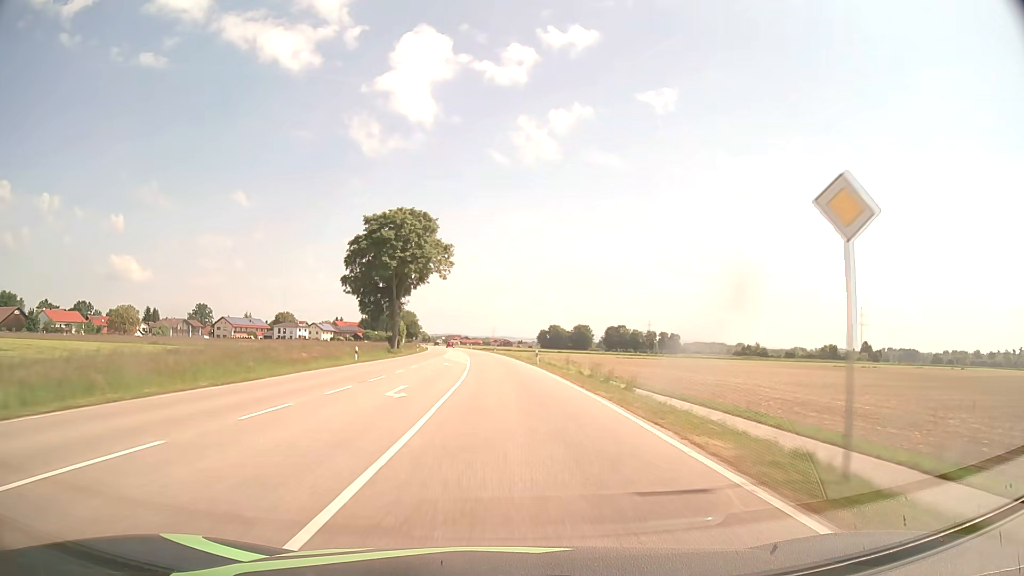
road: secondary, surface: asphalt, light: Day
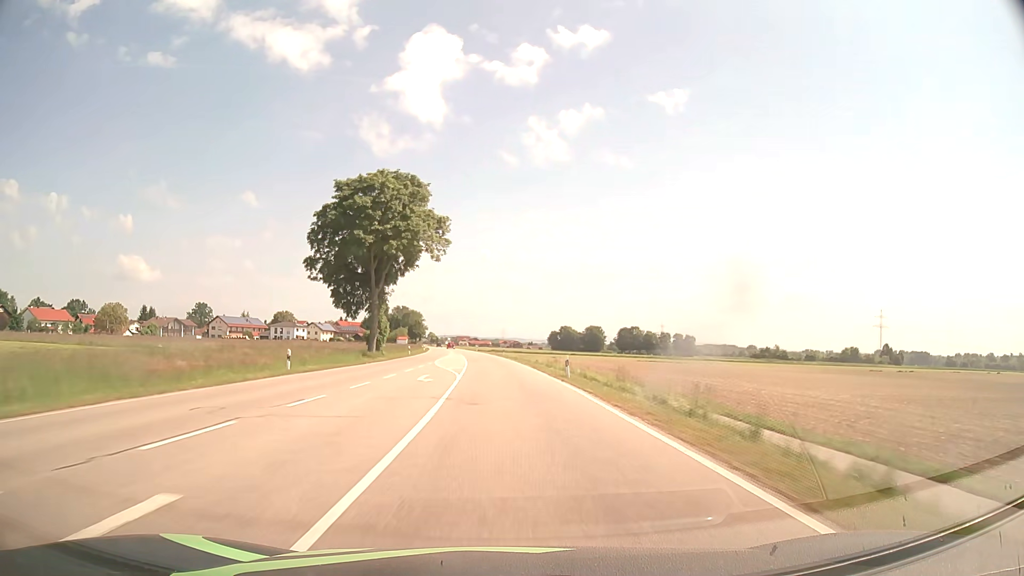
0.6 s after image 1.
(-0.2, +15.8) m; -1°
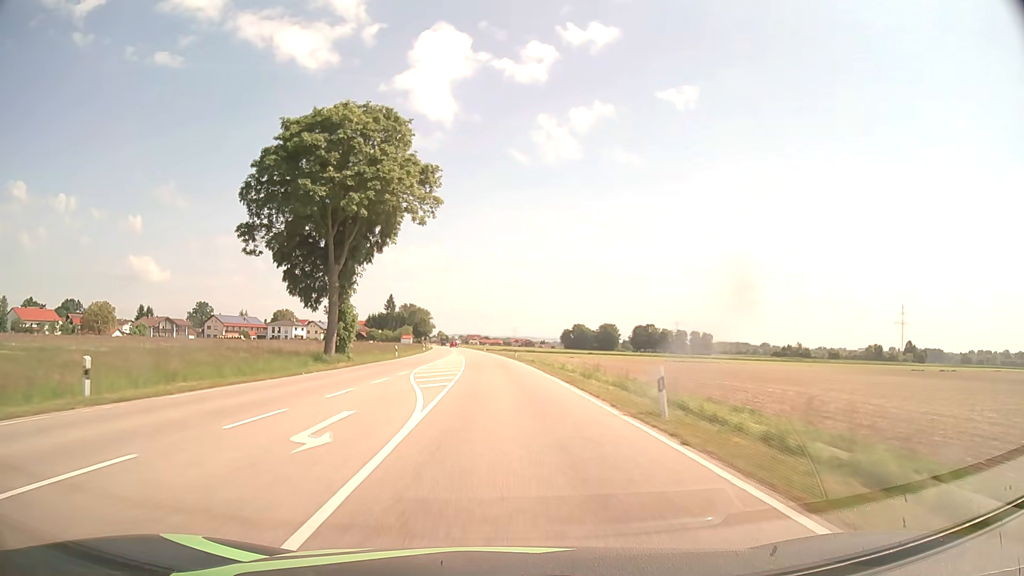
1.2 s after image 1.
(-0.1, +15.6) m; -1°
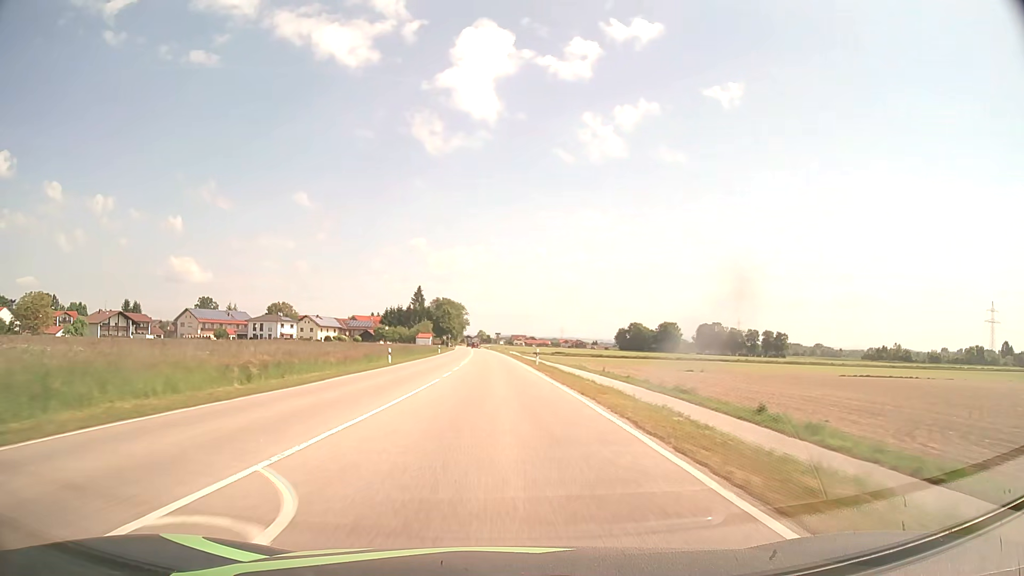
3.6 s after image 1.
(-2.3, +59.9) m; -4°
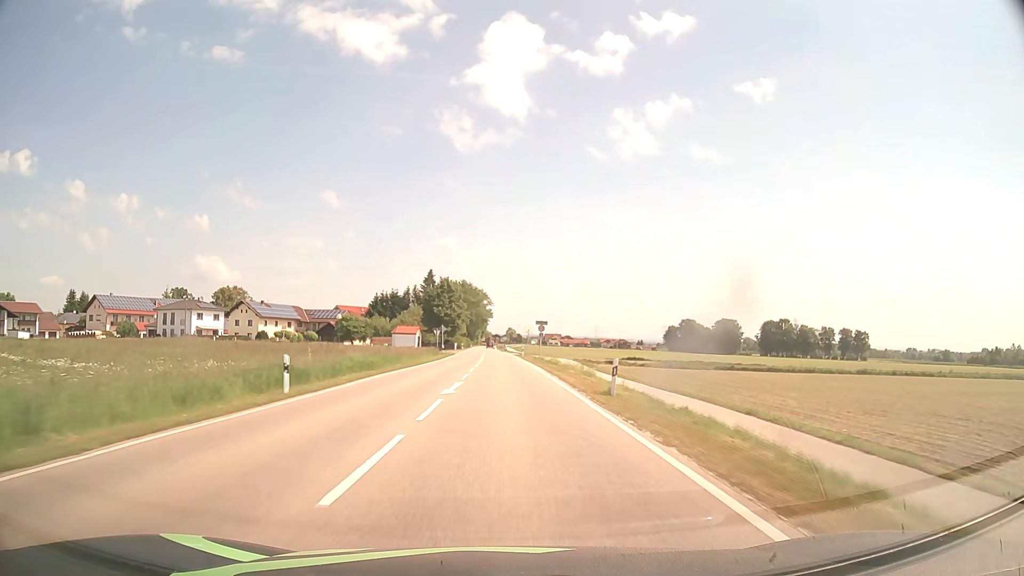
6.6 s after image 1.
(-1.9, +69.1) m; -2°
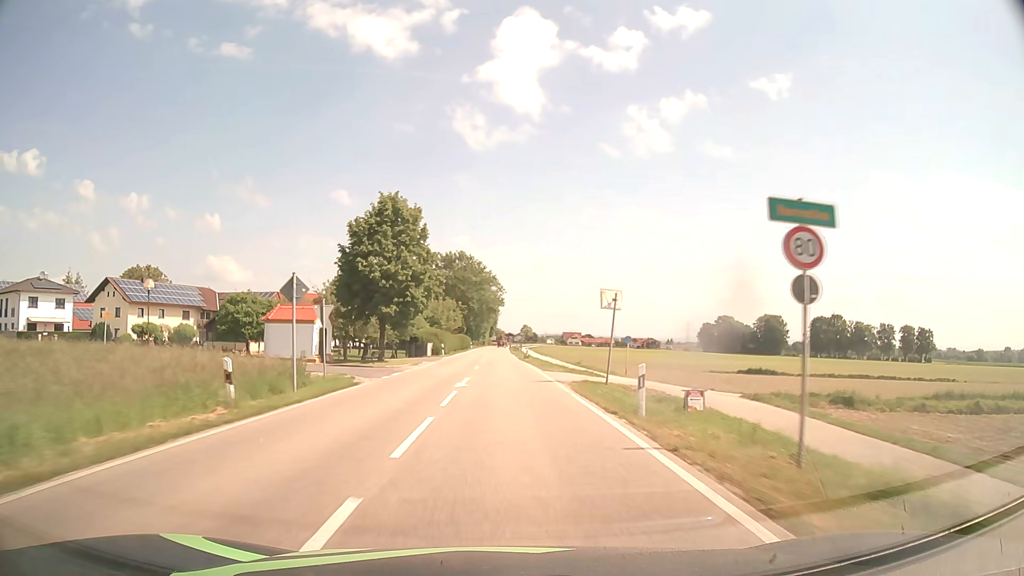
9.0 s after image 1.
(-0.6, +52.0) m; -1°
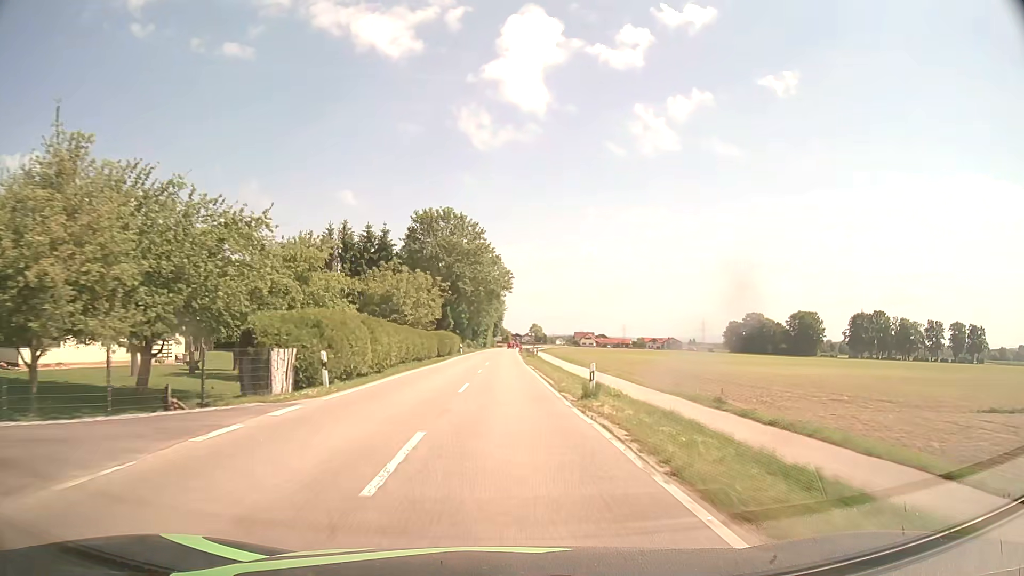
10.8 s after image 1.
(-0.2, +38.2) m; 0°
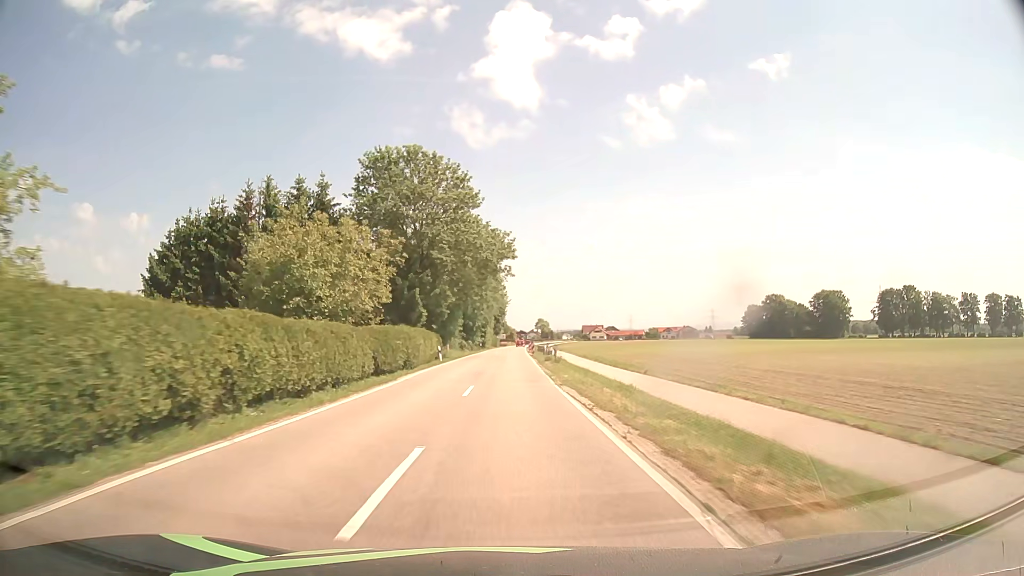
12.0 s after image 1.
(-0.1, +25.3) m; 0°
(0, +10) (0, +20) (0, +30) (0, +40) (0, +50) (0, +60) (0, +70) (0, +80) (0, +90) (+1, +100) m
